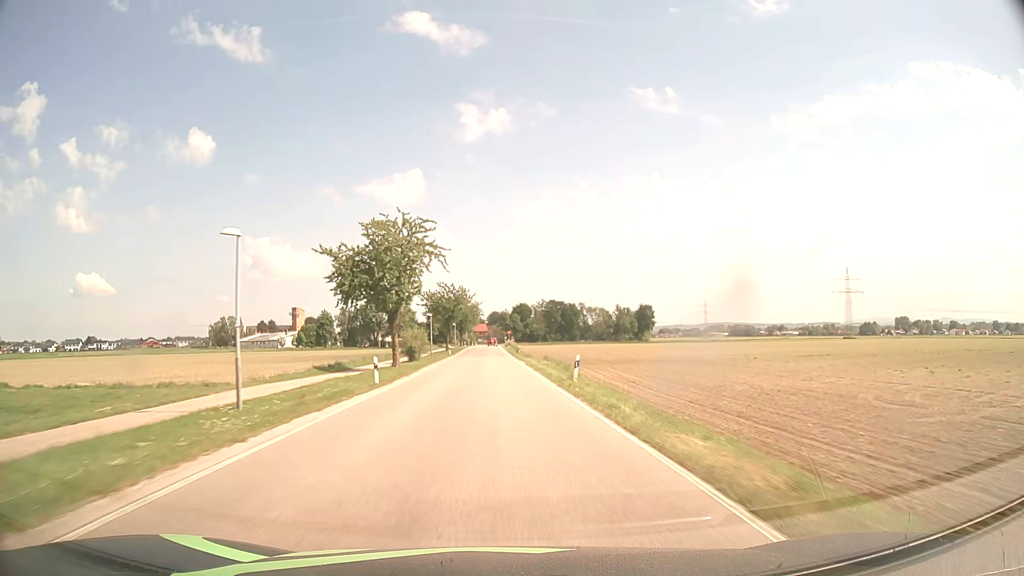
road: secondary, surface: asphalt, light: Day
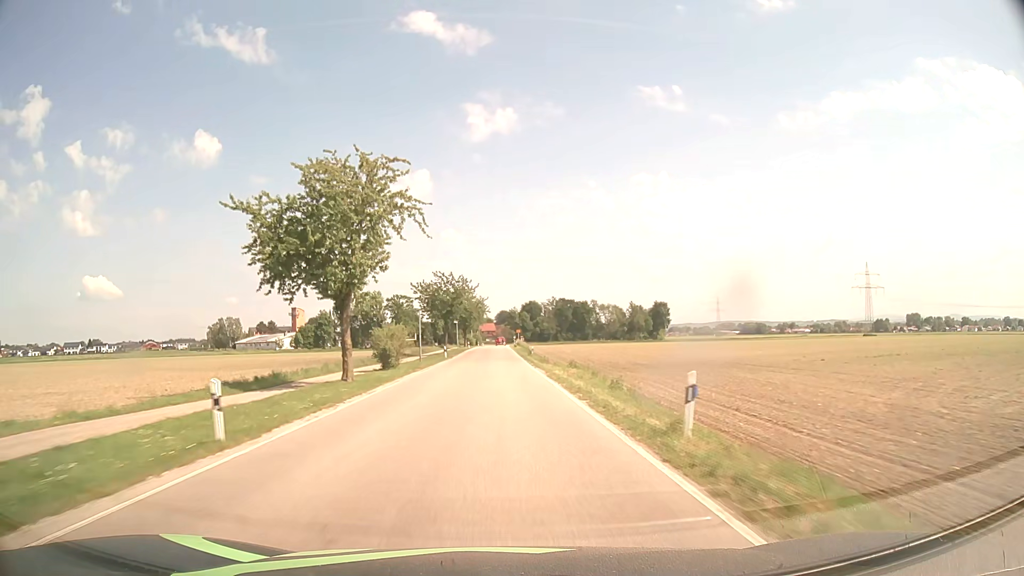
(-0.1, +13.6) m; -1°
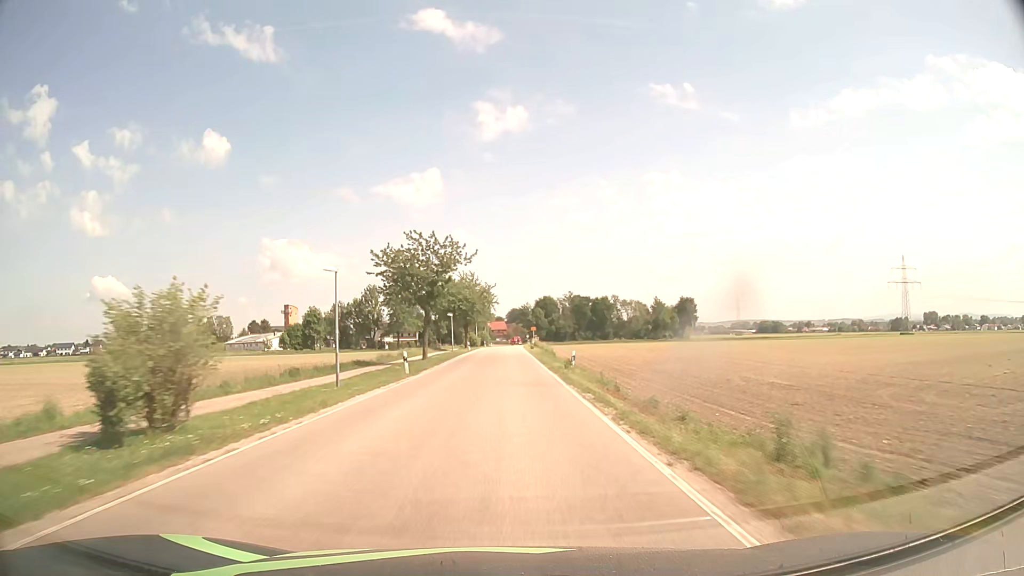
(-0.2, +26.4) m; -1°
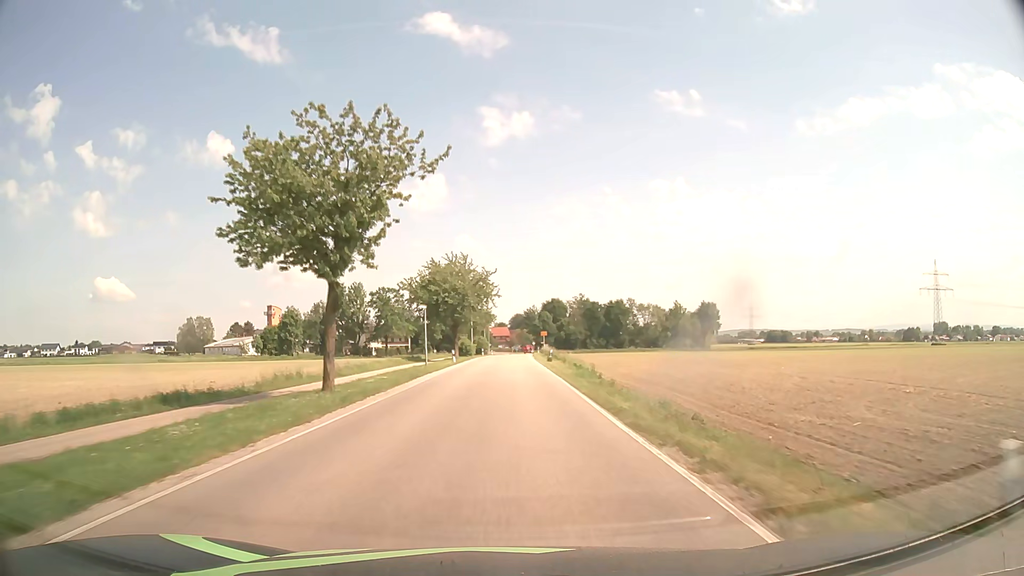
(-0.2, +25.7) m; -1°
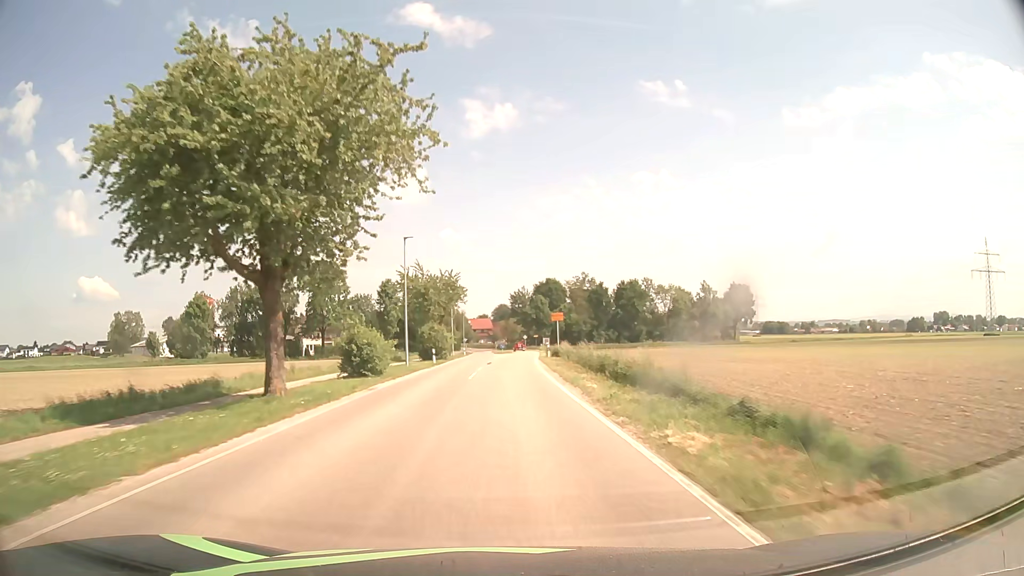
(+0.6, +49.9) m; +2°
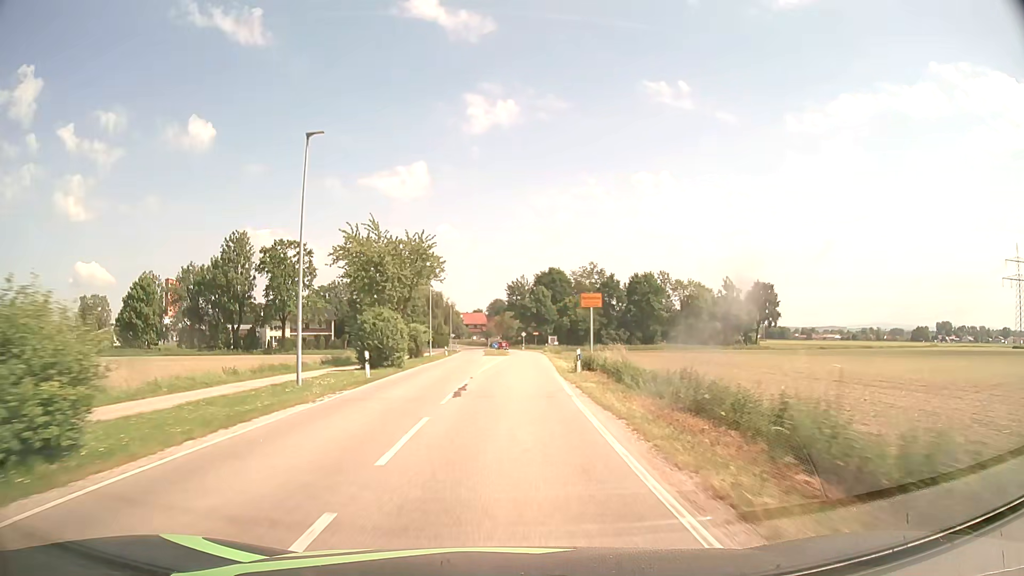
(0.0, +21.2) m; 0°
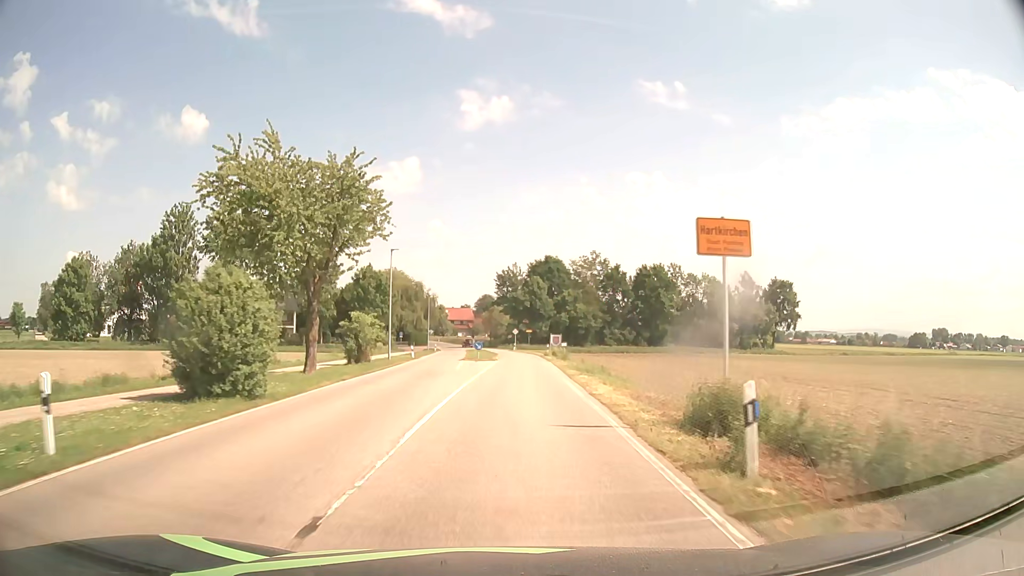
(+0.2, +18.4) m; +1°
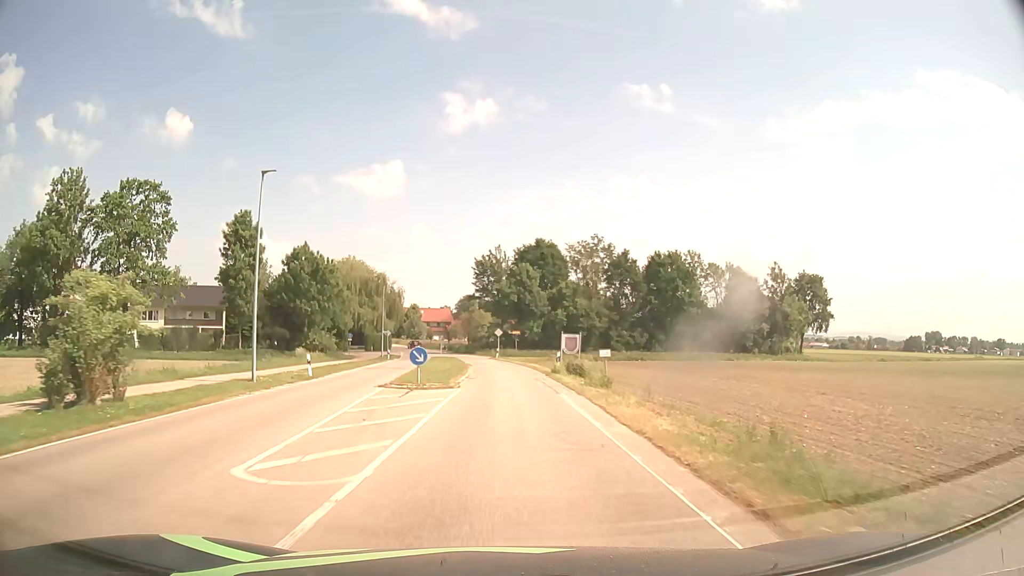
(+0.4, +24.7) m; +1°
(0, +10) (0, +20) (0, +30) (0, +40) (-1, +50) (-2, +60) (-4, +70) (-6, +80) (-8, +89) (-10, +99) m
